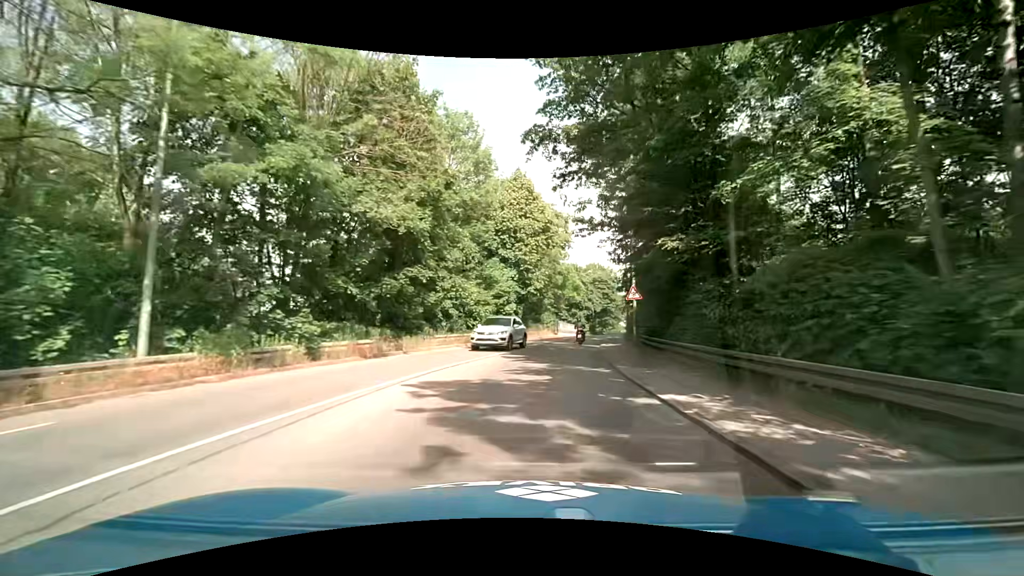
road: tertiary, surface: asphalt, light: Day
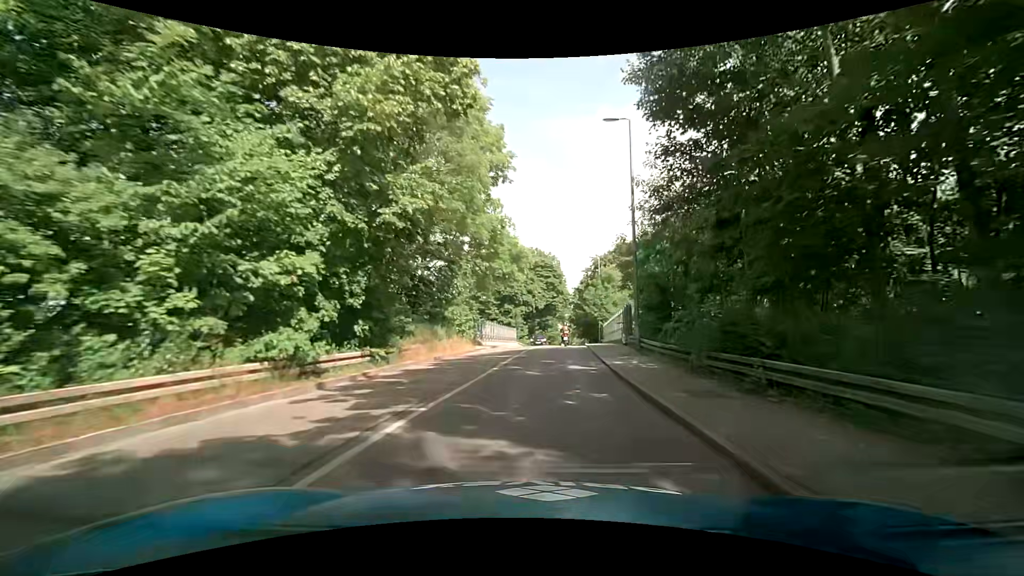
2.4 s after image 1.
(+1.8, +28.6) m; +8°
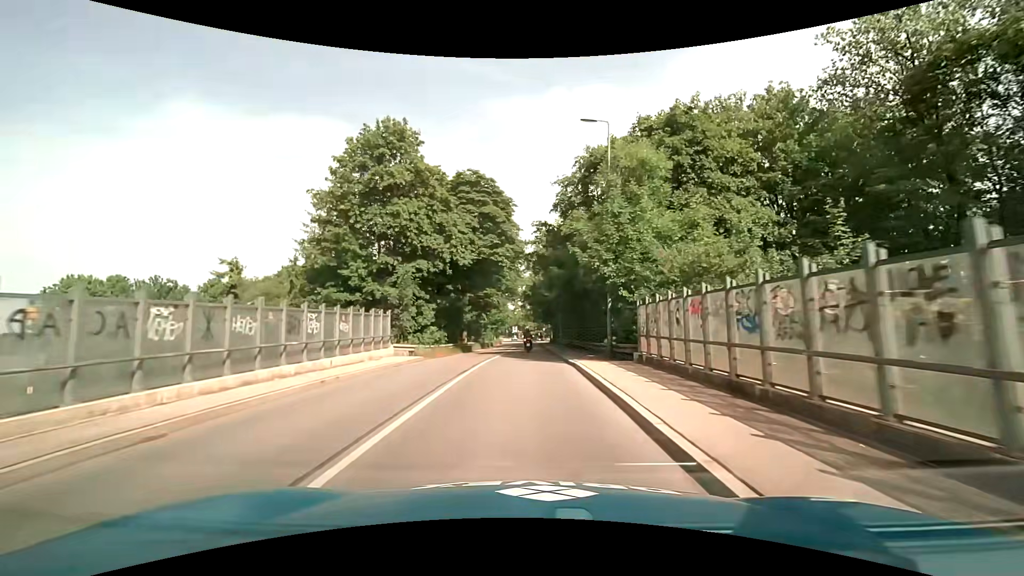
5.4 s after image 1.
(+2.4, +37.1) m; +5°
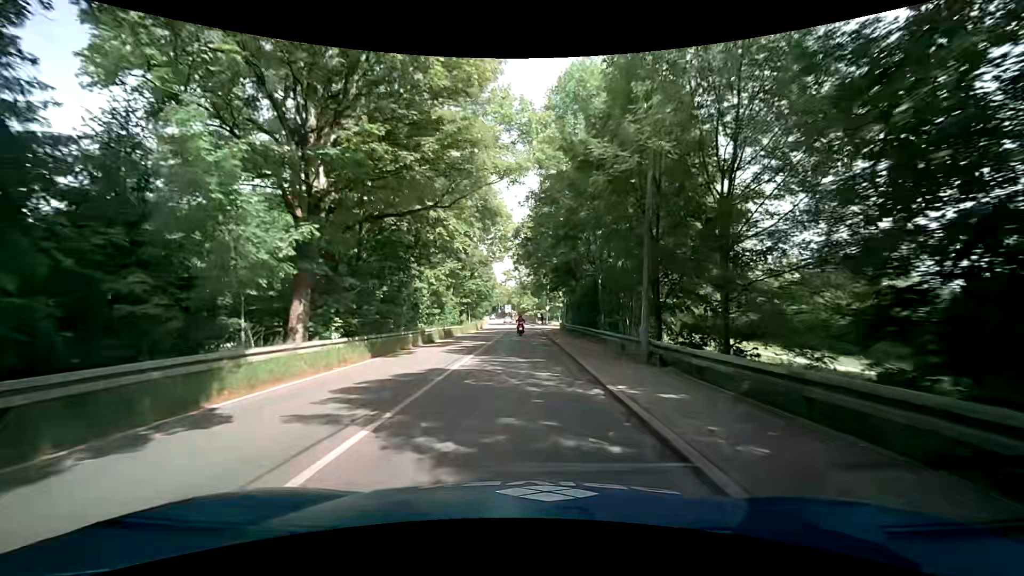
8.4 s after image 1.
(+0.2, +39.1) m; -1°
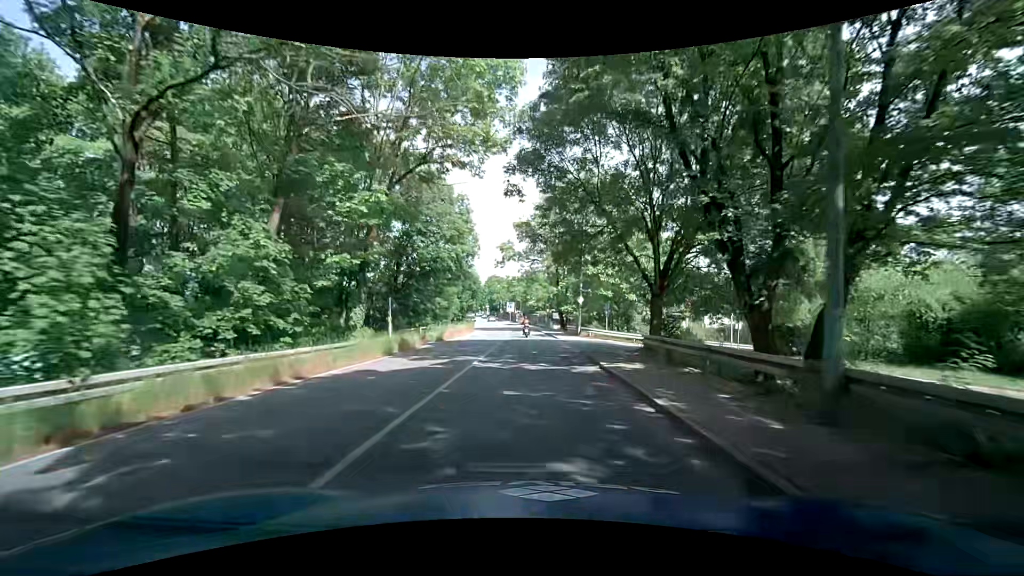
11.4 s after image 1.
(+0.4, +39.3) m; +1°
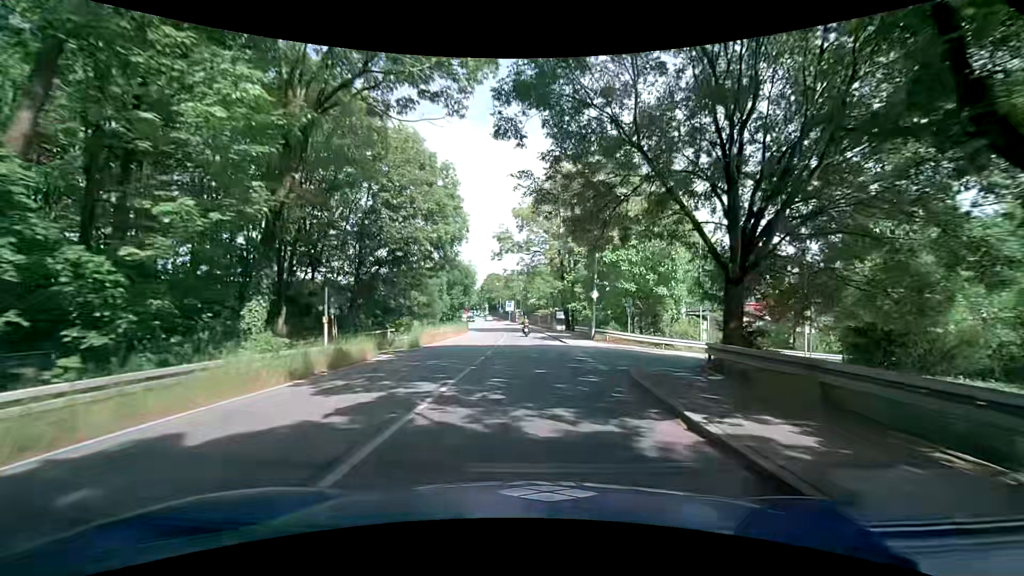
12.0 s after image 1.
(-0.1, +7.7) m; 0°
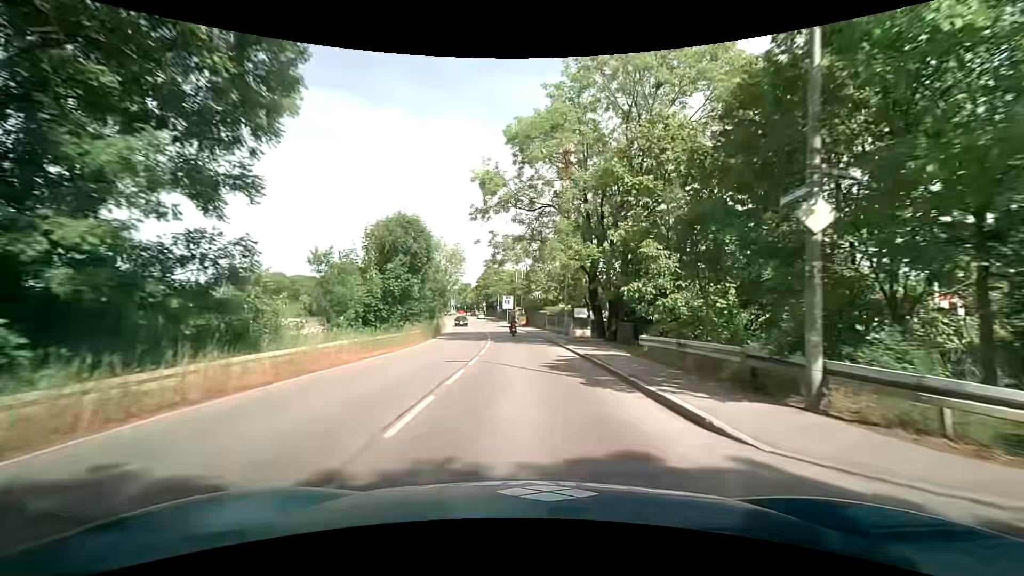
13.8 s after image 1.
(-0.4, +23.1) m; -1°
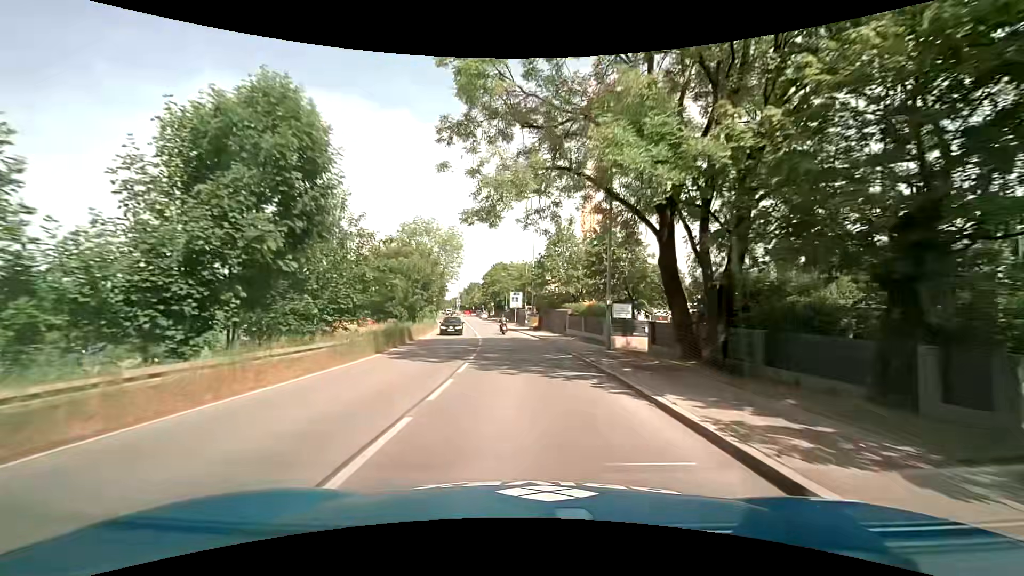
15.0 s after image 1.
(-0.2, +15.3) m; -2°
(0, +10) (-1, +20) (-1, +30) (-2, +40) (-3, +50) (-5, +60) (-6, +70) (-8, +80) (-9, +89) (-11, +99) m
